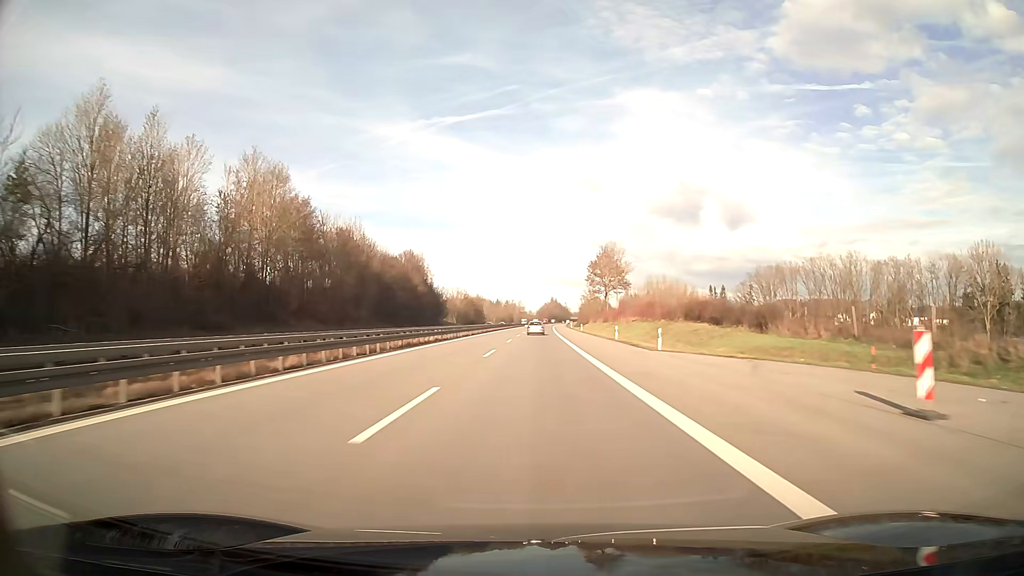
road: motorway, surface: asphalt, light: Day
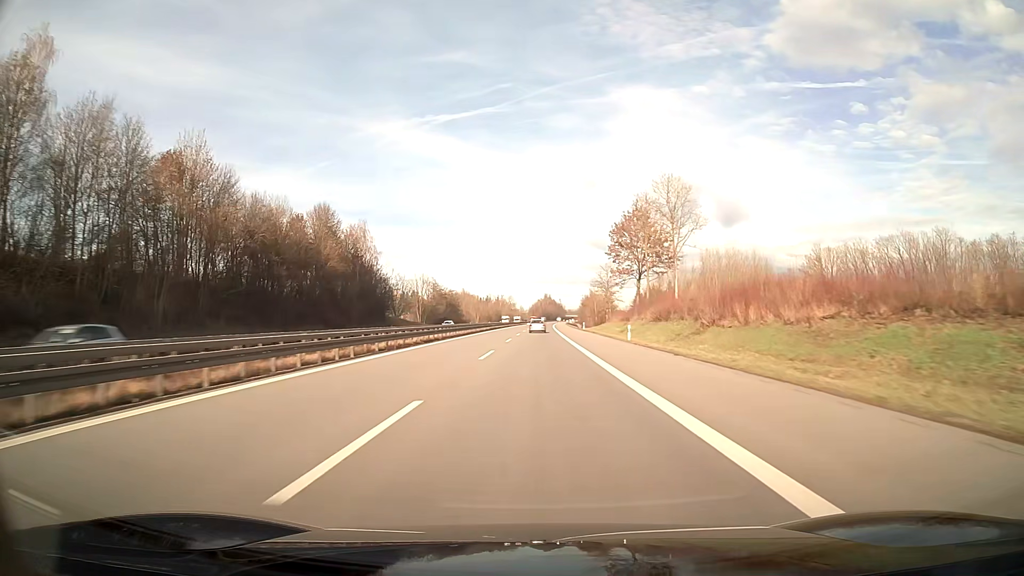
(+0.3, +57.0) m; +1°
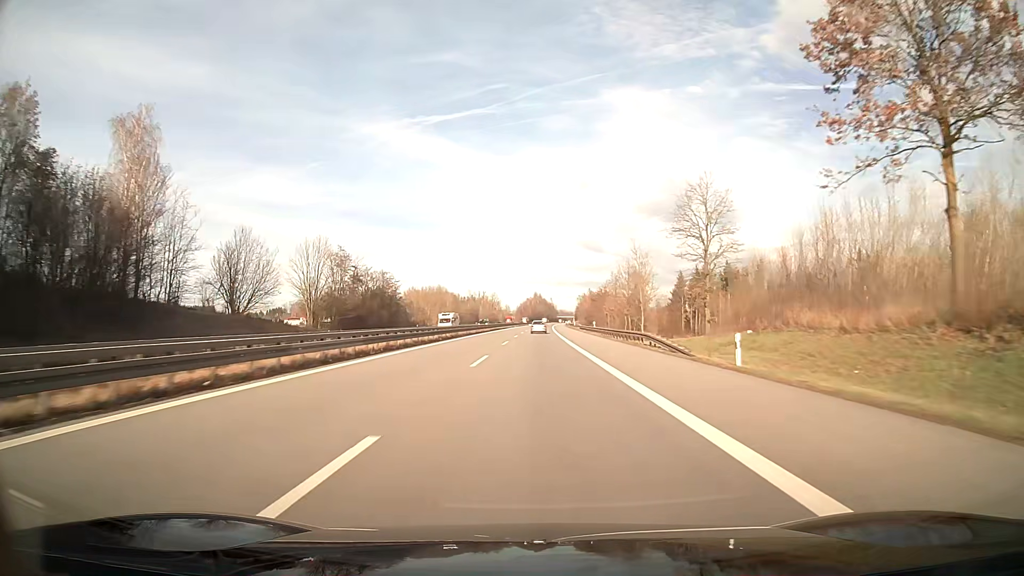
(+0.6, +76.1) m; +1°
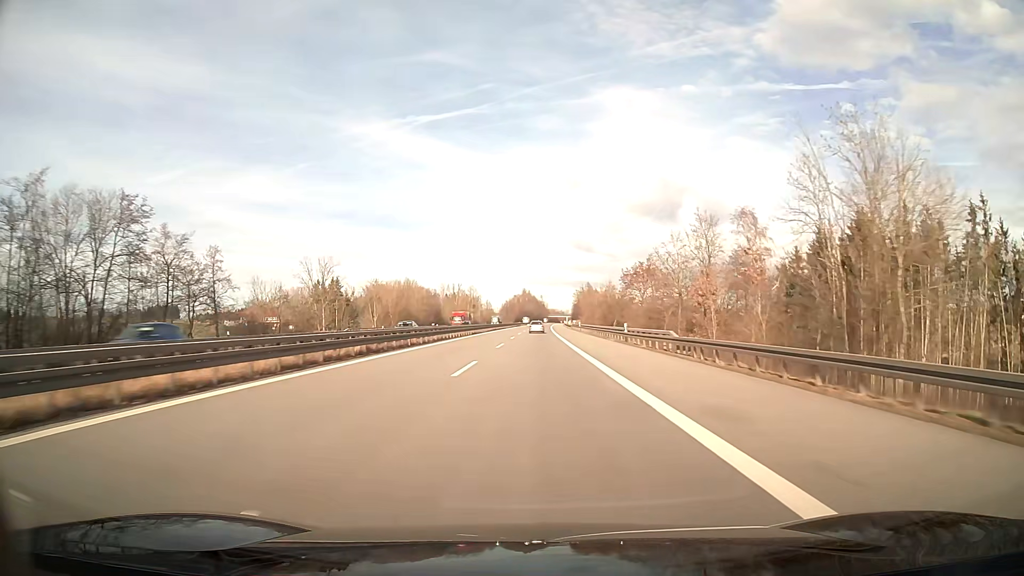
(+0.6, +76.1) m; +1°
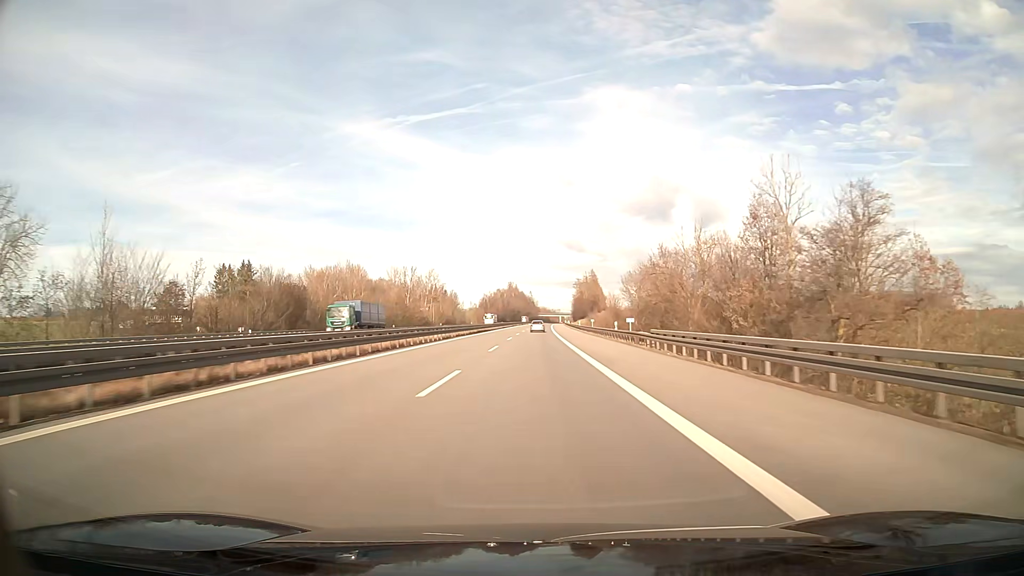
(+0.8, +95.2) m; +1°
